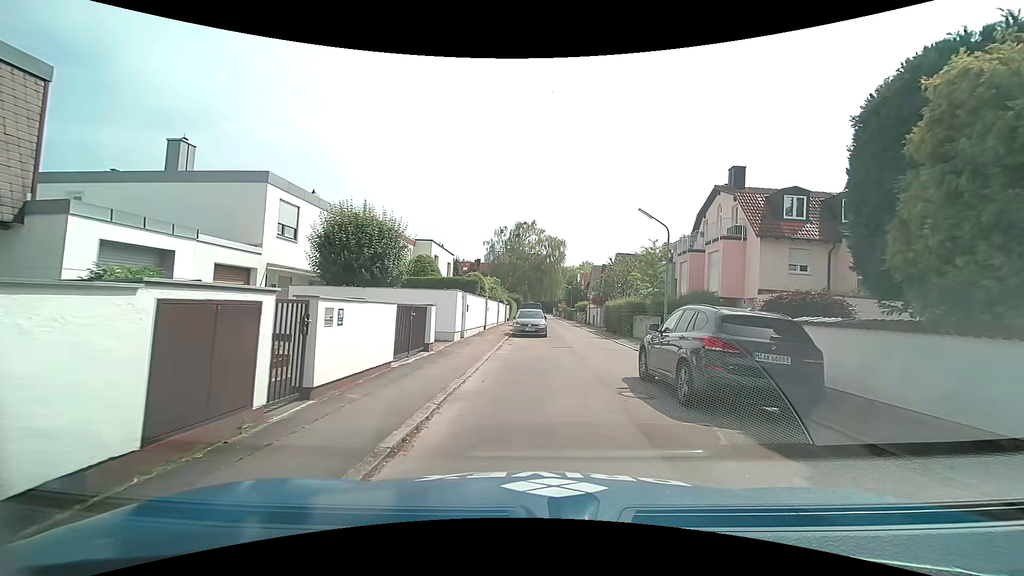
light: Day
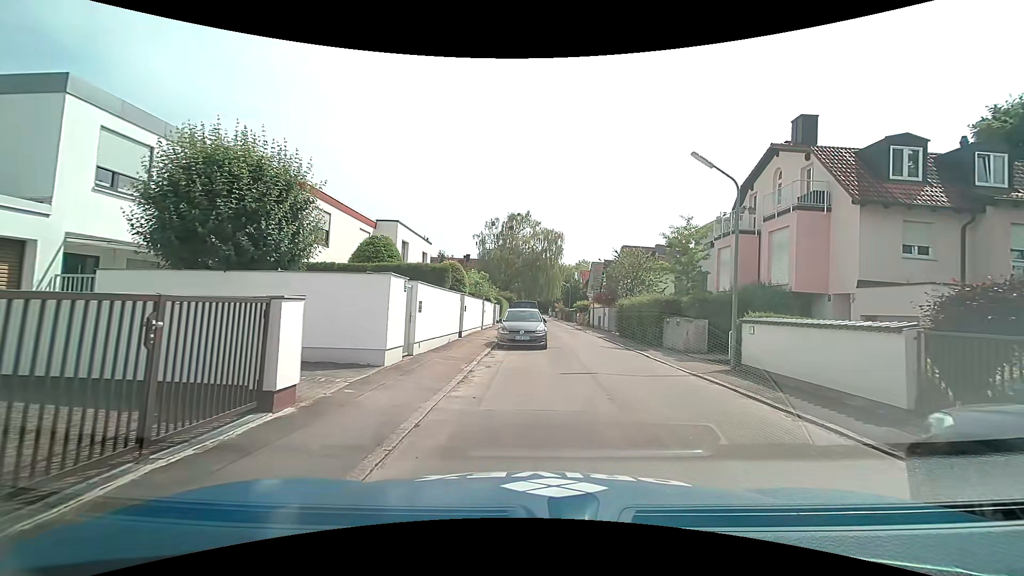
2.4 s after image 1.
(-0.2, +7.9) m; -2°
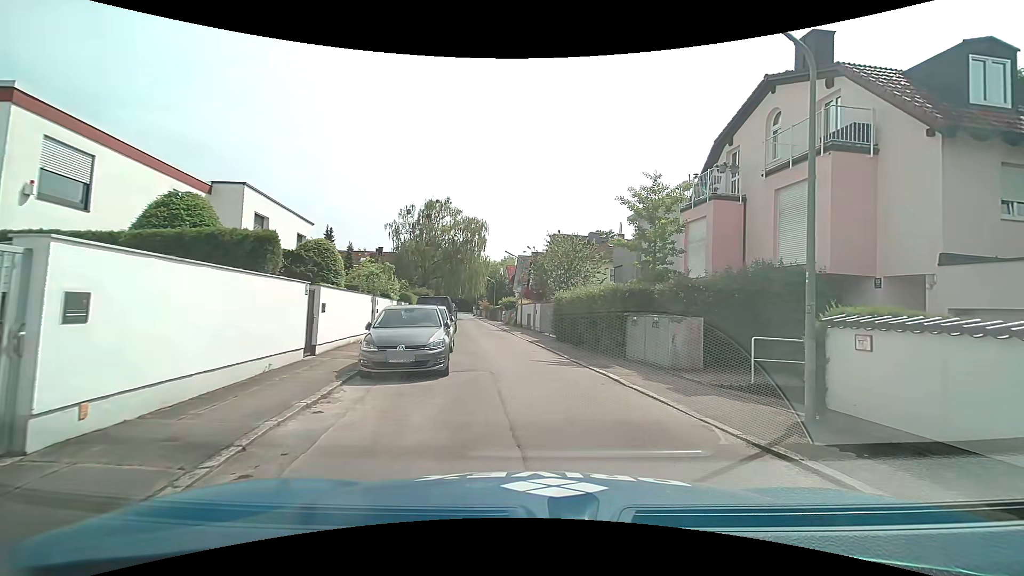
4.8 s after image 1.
(+0.5, +7.6) m; +9°
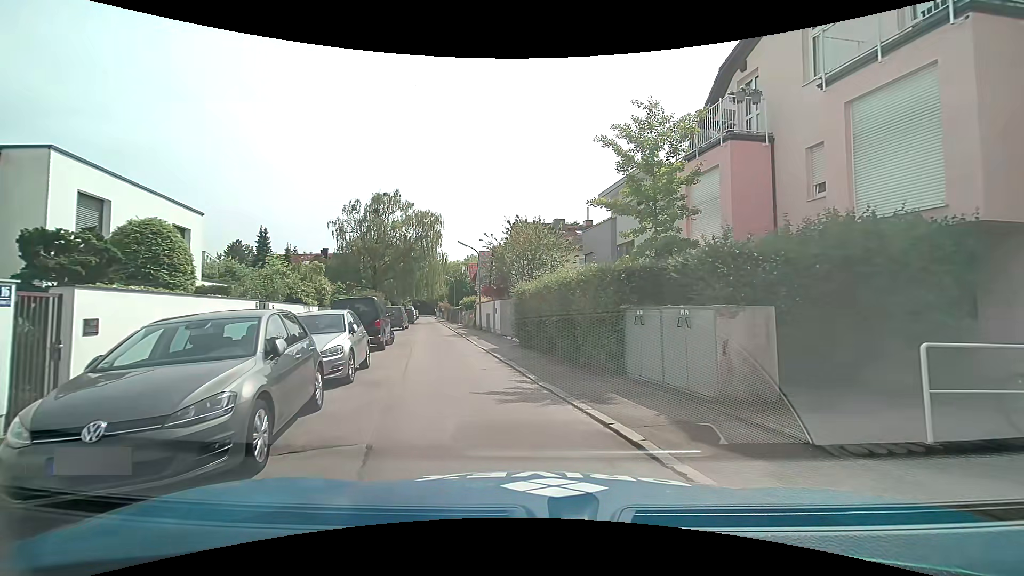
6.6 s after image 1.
(+0.3, +5.7) m; +4°
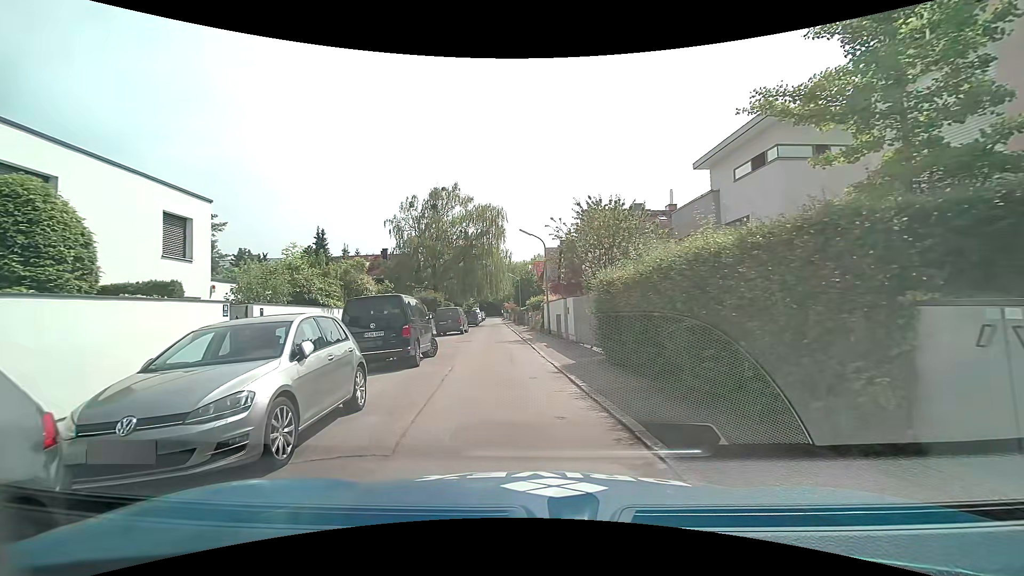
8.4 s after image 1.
(-0.2, +5.3) m; -9°
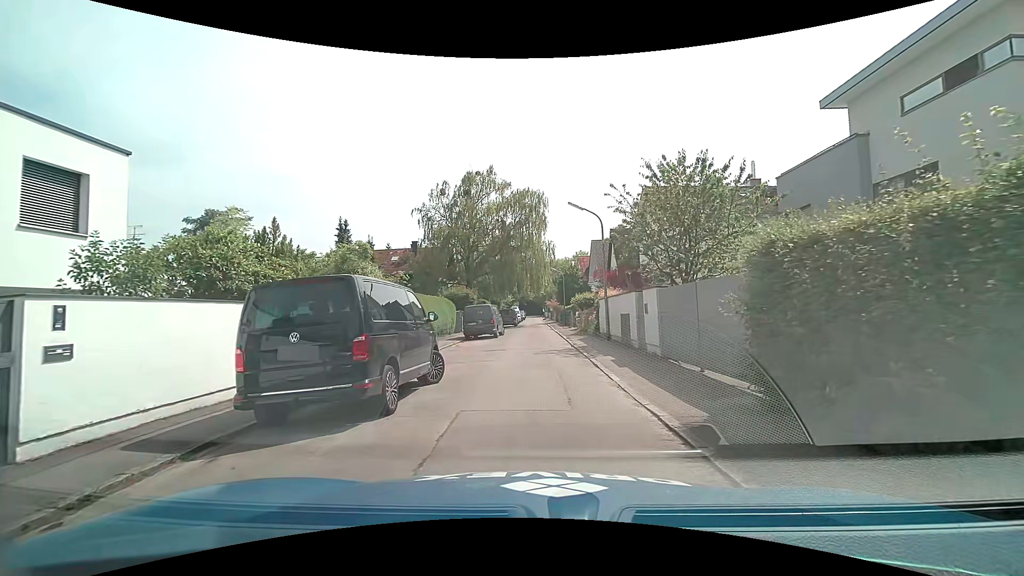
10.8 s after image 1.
(-0.2, +6.5) m; -4°
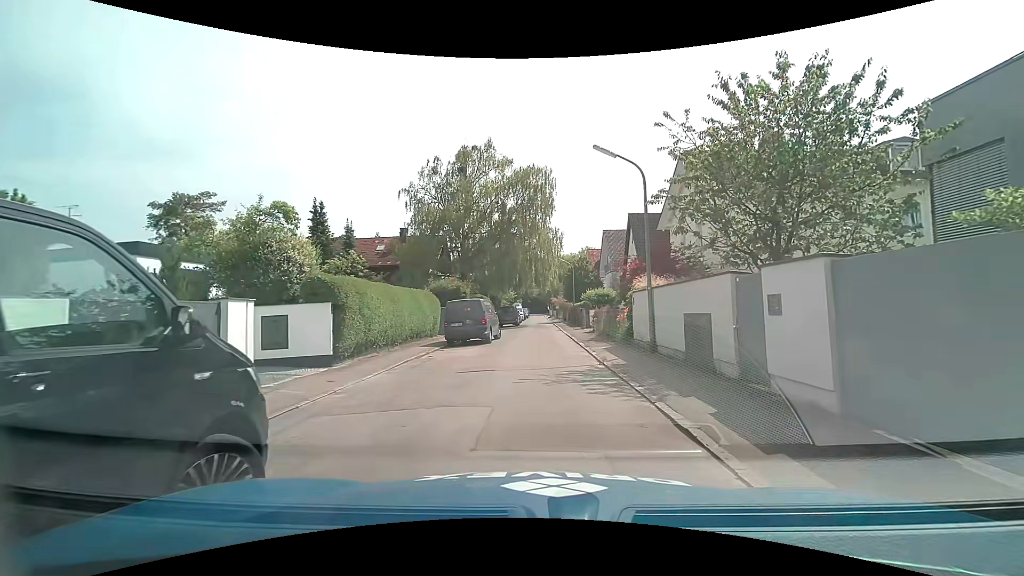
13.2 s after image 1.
(+0.2, +7.1) m; +2°
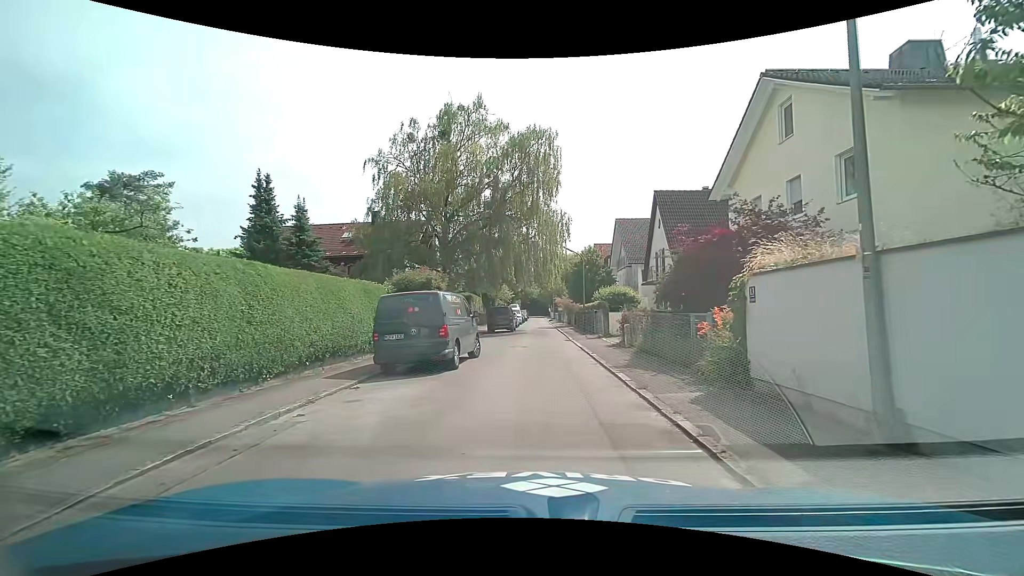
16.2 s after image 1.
(-0.2, +9.1) m; -2°
